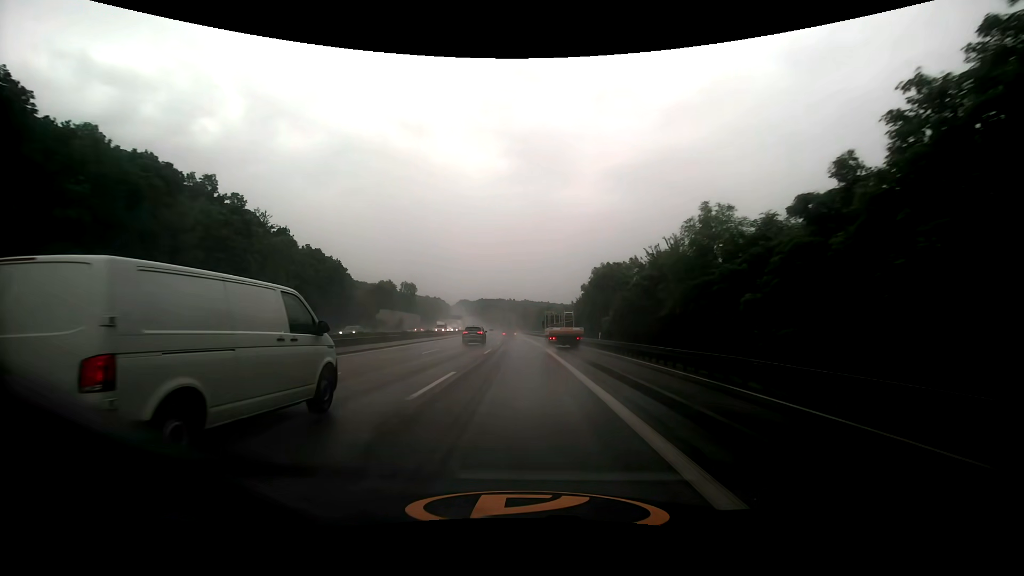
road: motorway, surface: asphalt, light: Day
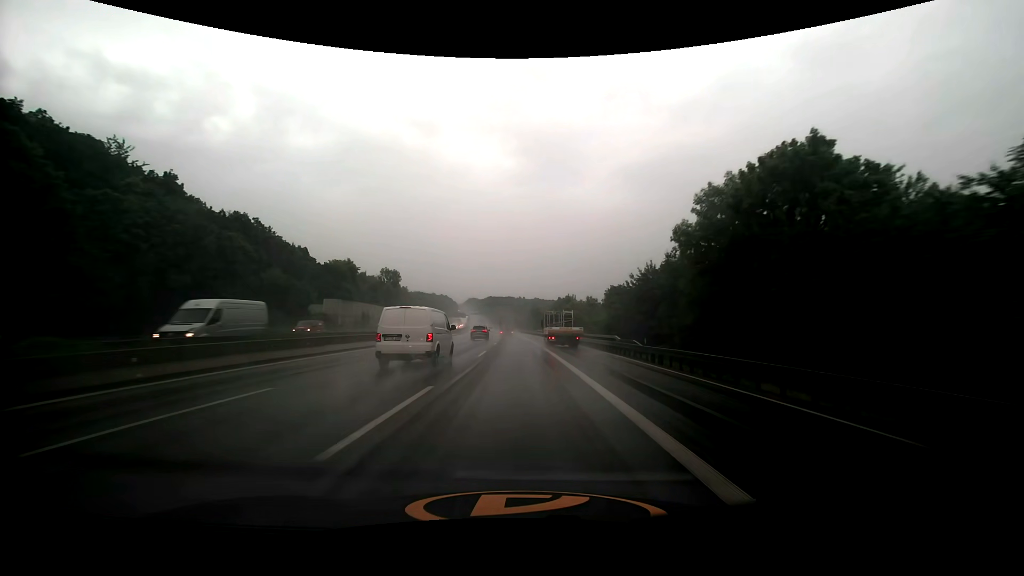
(-0.3, +40.7) m; -1°
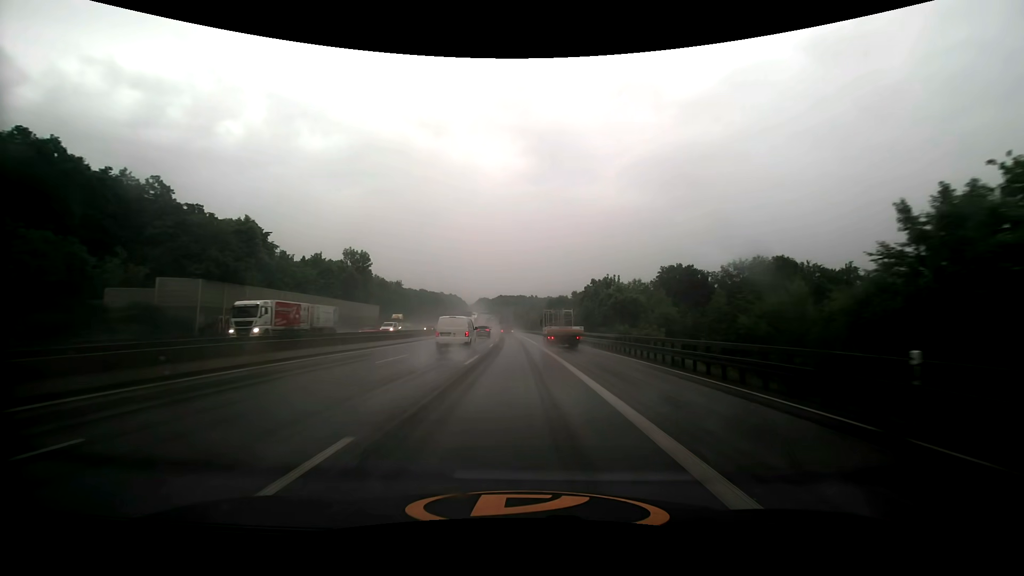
(-0.5, +41.6) m; -2°
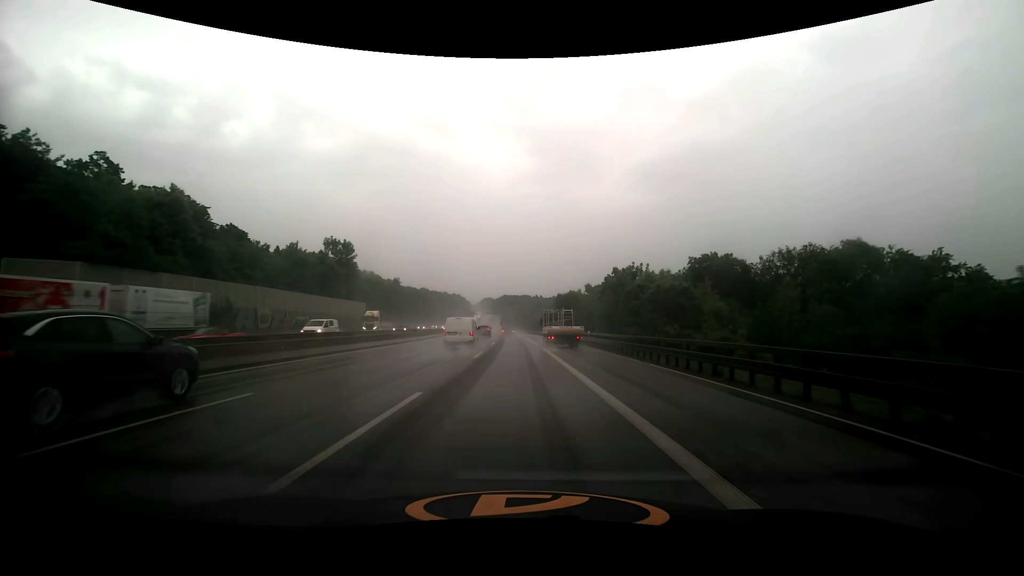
(0.0, +14.1) m; 0°
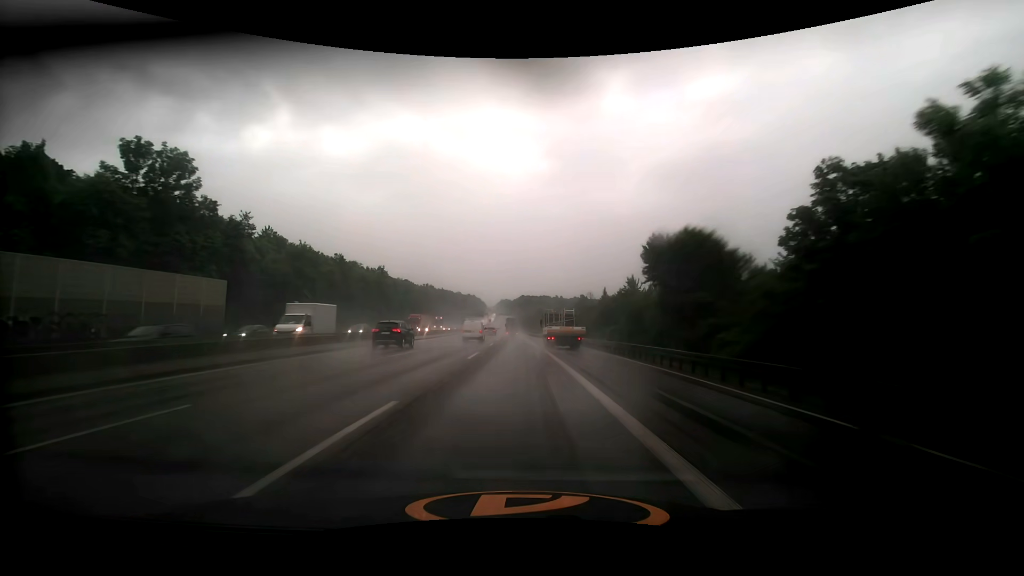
(-0.9, +56.1) m; -2°
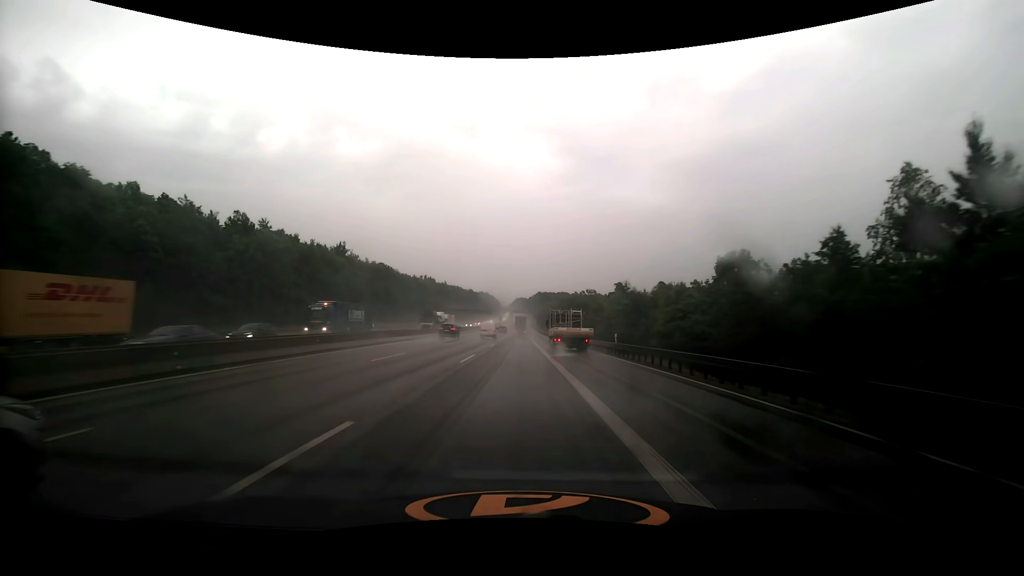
(-0.8, +56.5) m; -2°
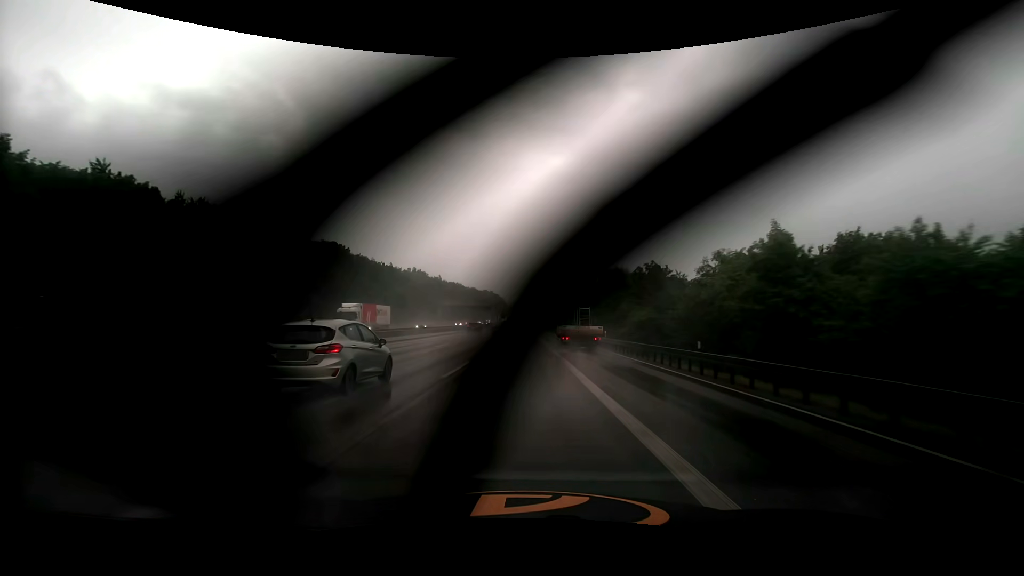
(-0.4, +42.8) m; -1°
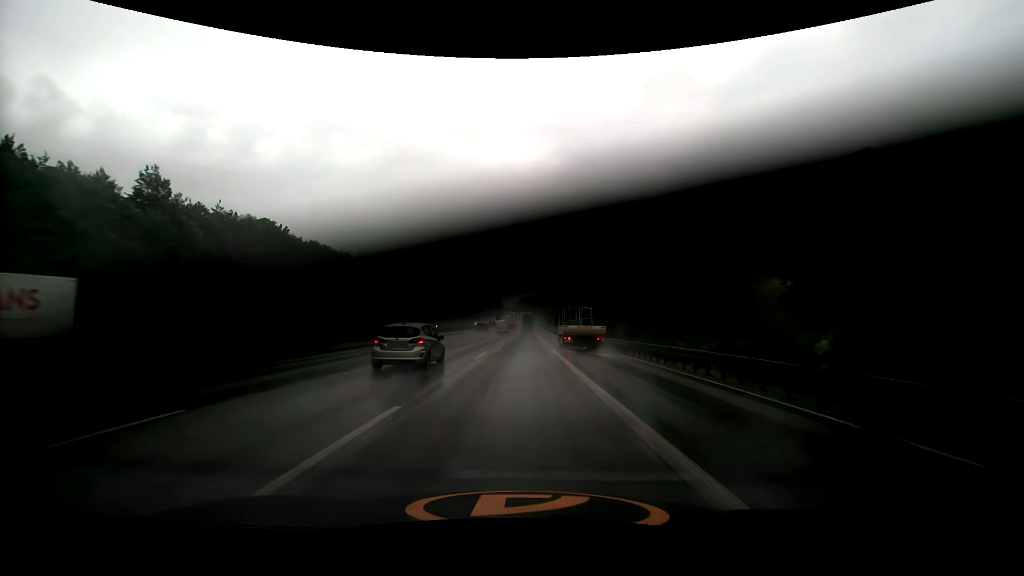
(0.0, +28.6) m; 0°
(0, +10) (0, +20) (0, +30) (0, +40) (0, +50) (0, +60) (0, +70) (0, +80) (0, +90) (+1, +100) m
